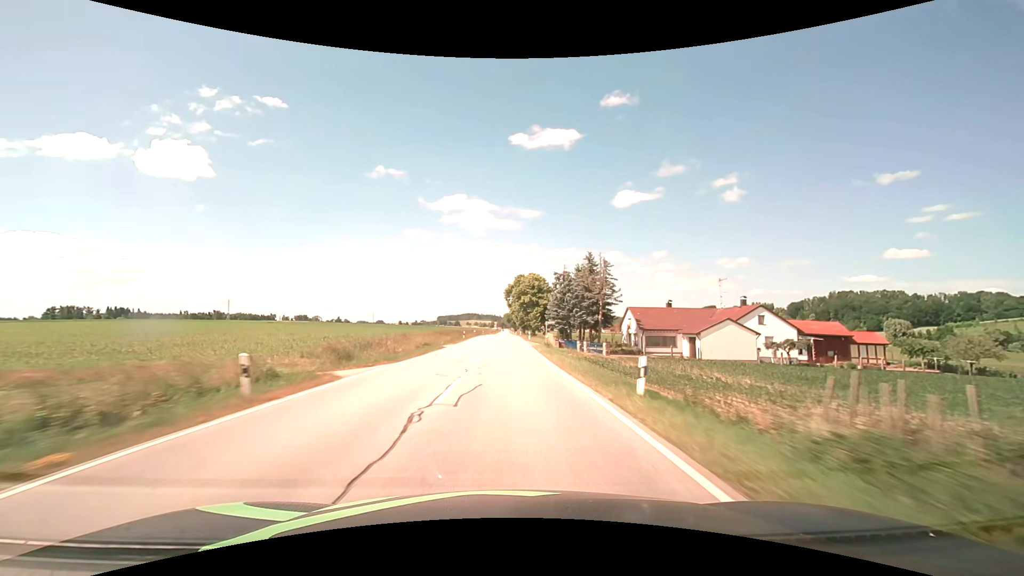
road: secondary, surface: asphalt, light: Day
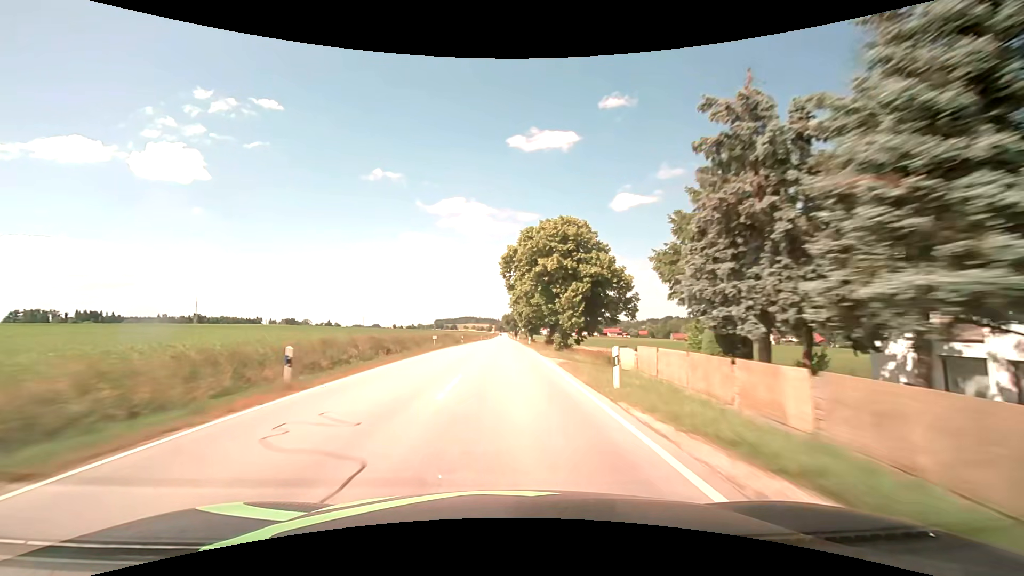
(-0.1, +47.6) m; 0°
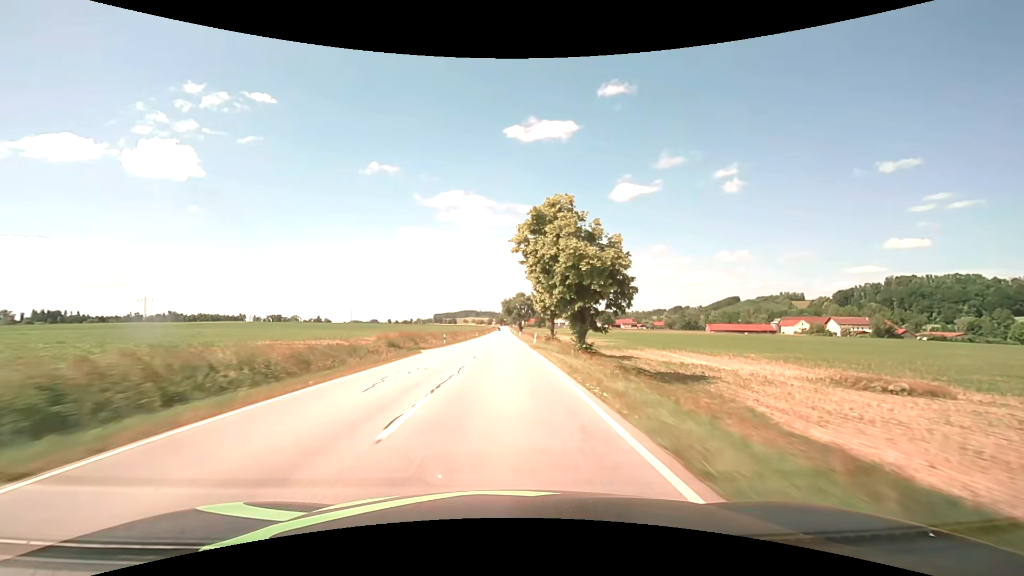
(+0.1, +63.3) m; 0°
(0, +10) (0, +20) (0, +30) (0, +40) (0, +50) (0, +60) (0, +70) (0, +80) (0, +90) (0, +100) m
